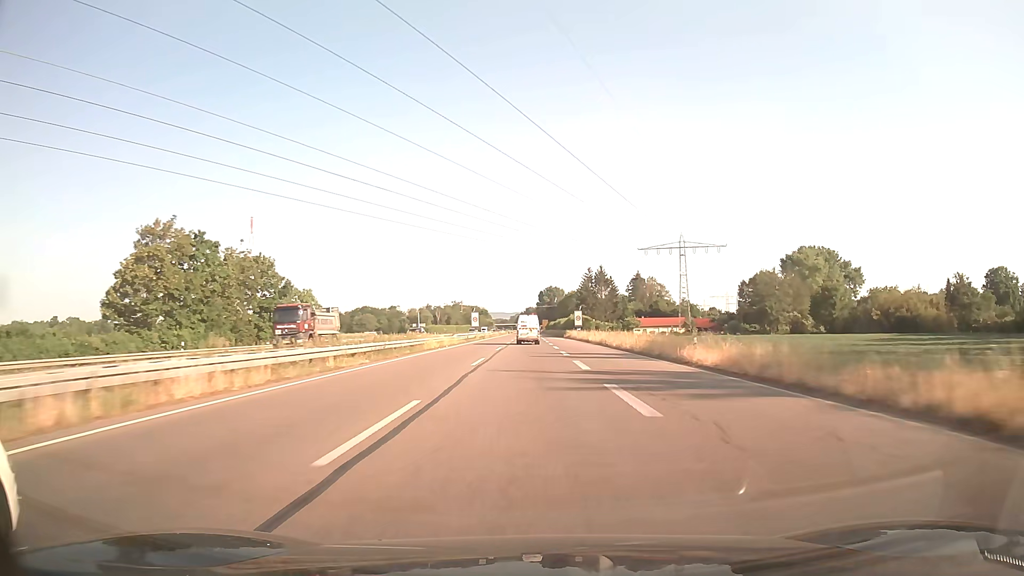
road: trunk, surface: asphalt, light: Day
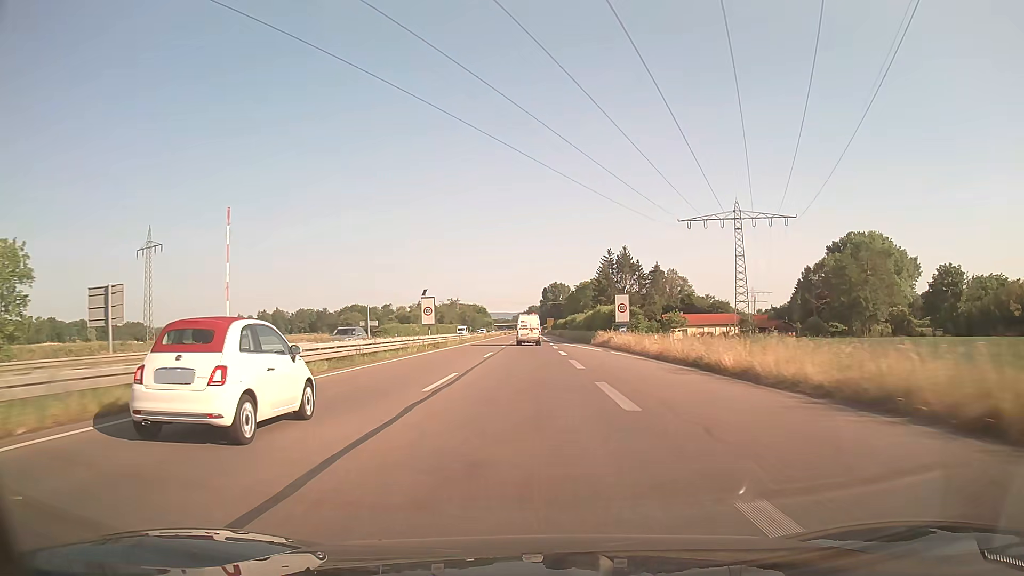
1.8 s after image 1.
(-0.1, +47.3) m; 0°
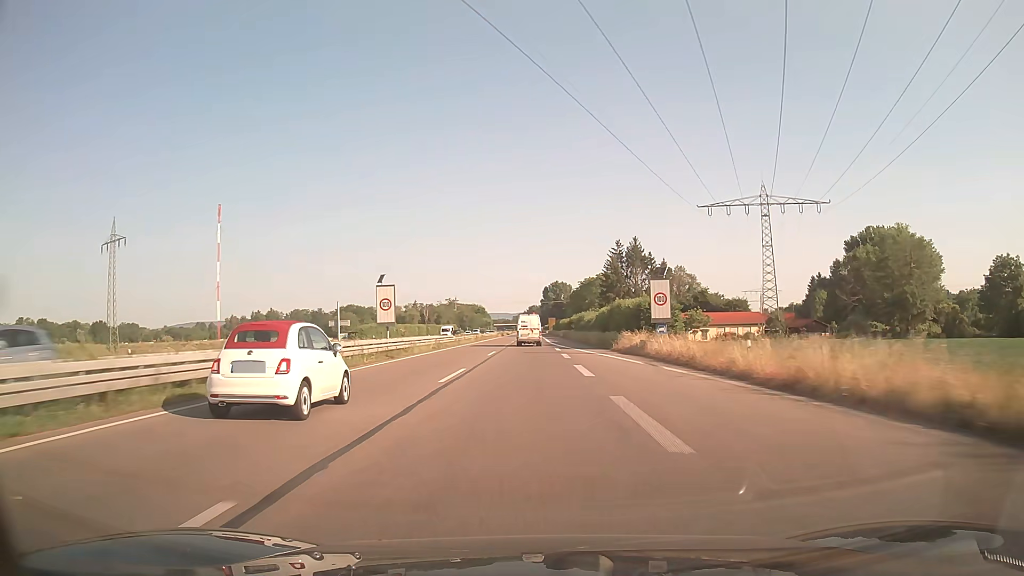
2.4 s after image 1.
(0.0, +15.8) m; 0°
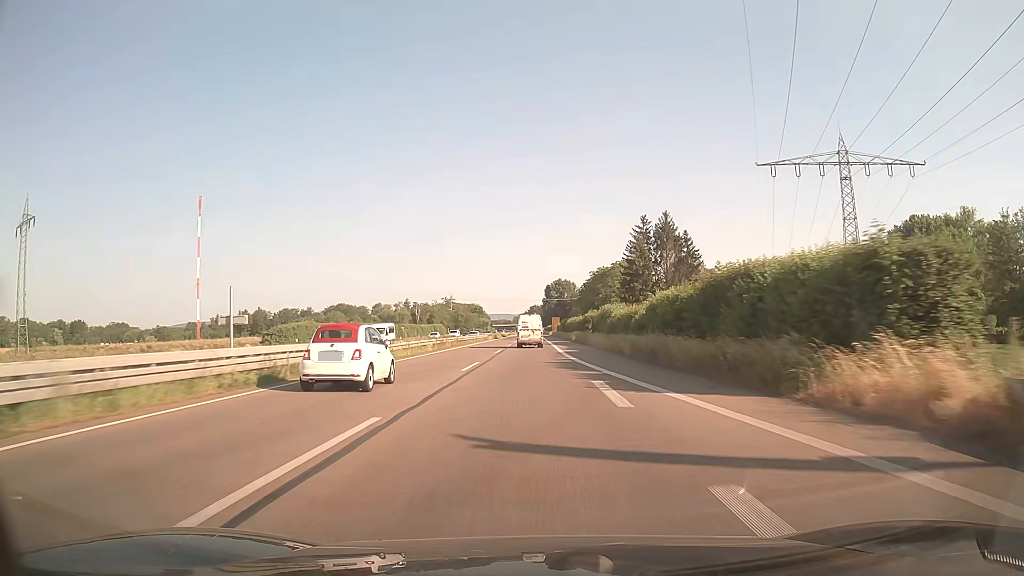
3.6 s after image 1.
(0.0, +31.7) m; 0°
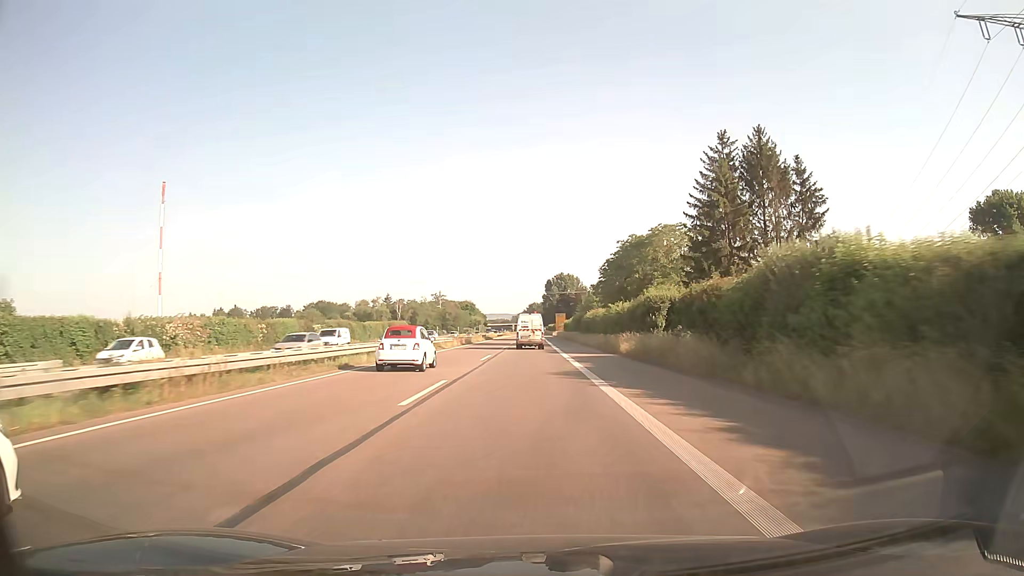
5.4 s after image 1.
(0.0, +47.5) m; 0°
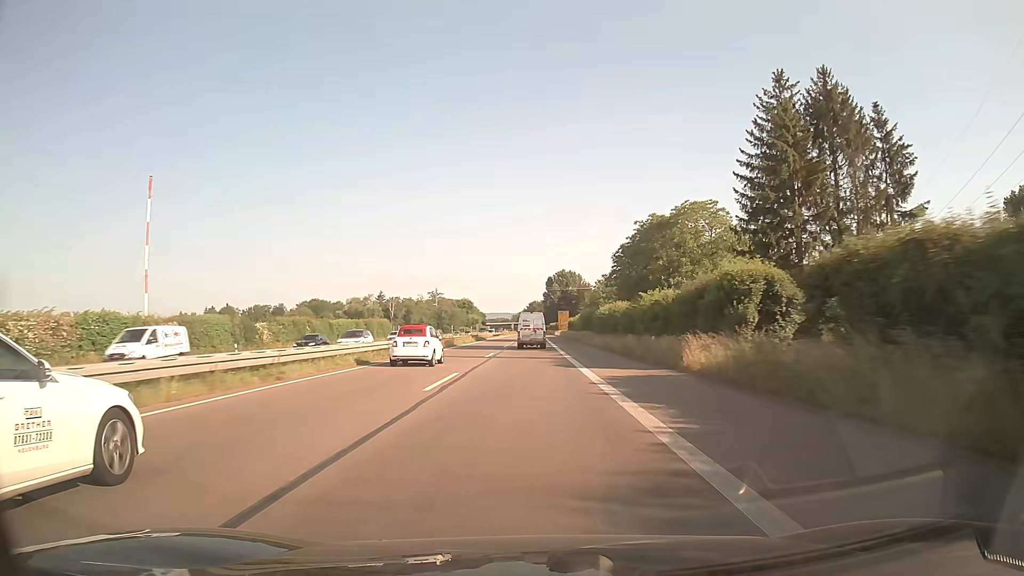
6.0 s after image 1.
(0.0, +15.8) m; 0°
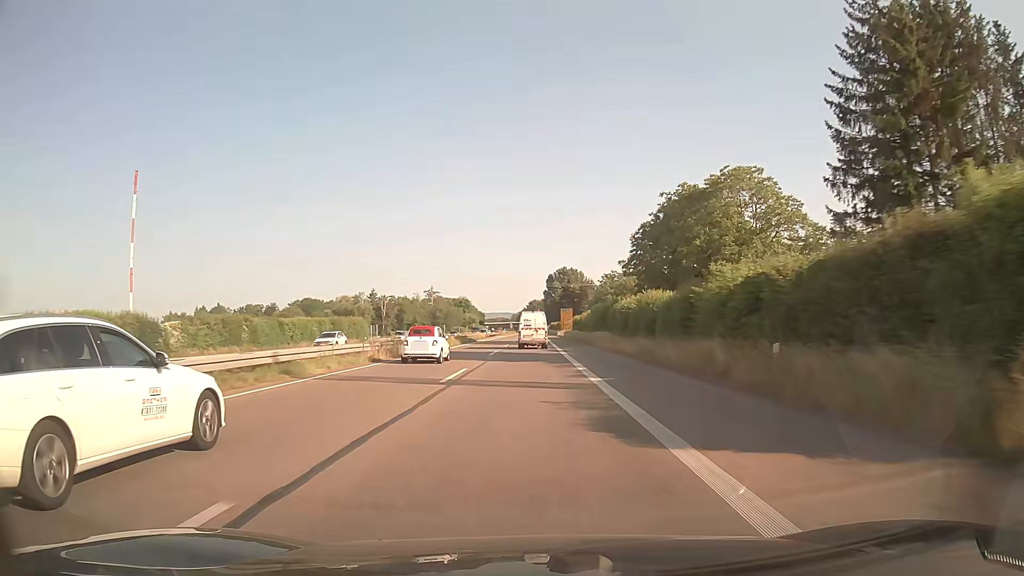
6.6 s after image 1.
(0.0, +15.9) m; 0°
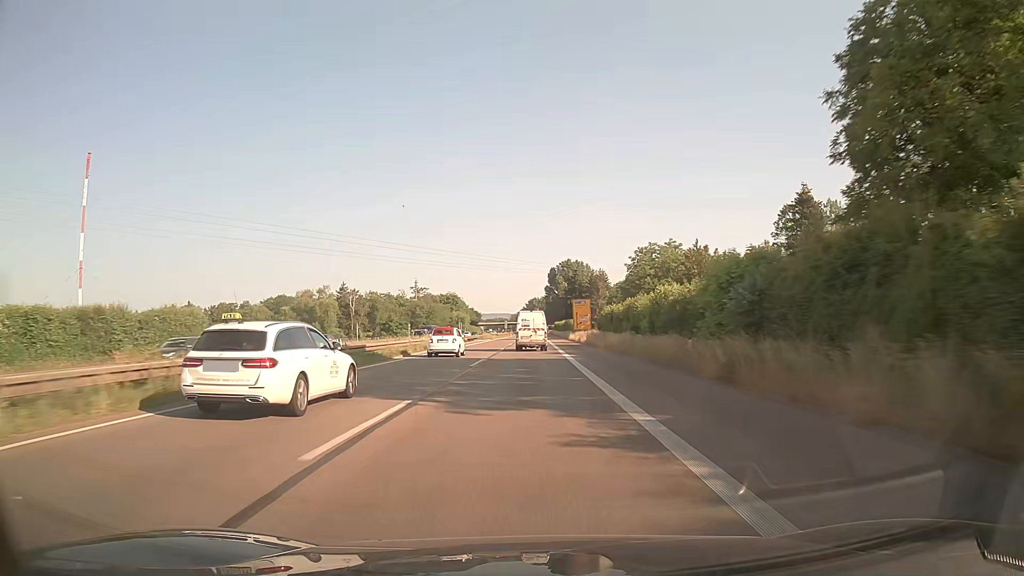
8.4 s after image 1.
(-0.1, +47.4) m; 0°
(0, +10) (0, +20) (0, +30) (0, +40) (0, +50) (0, +60) (0, +70) (0, +80) (0, +90) (0, +100) m
